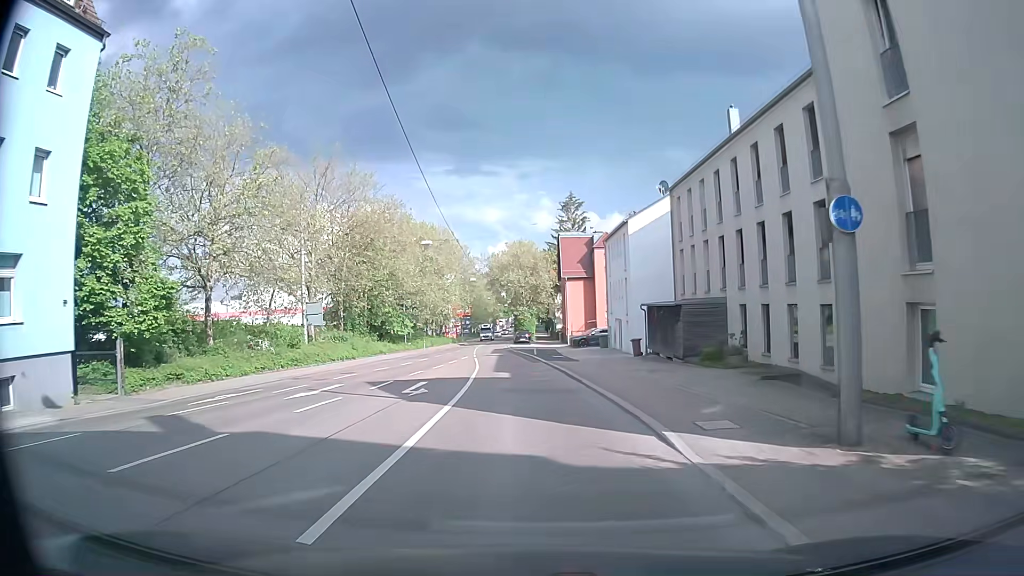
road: secondary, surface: asphalt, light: Day
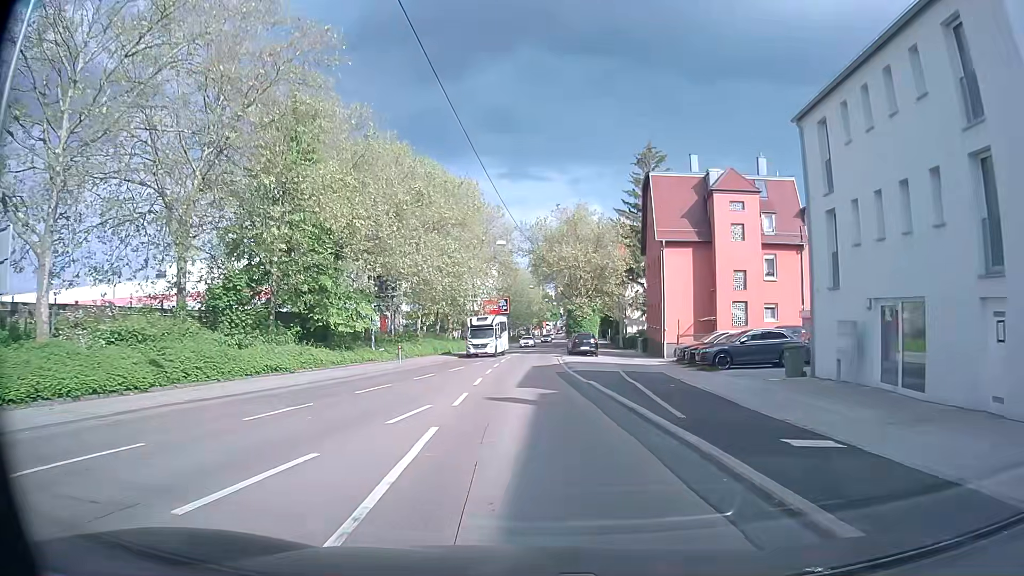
(-1.4, +31.6) m; -5°
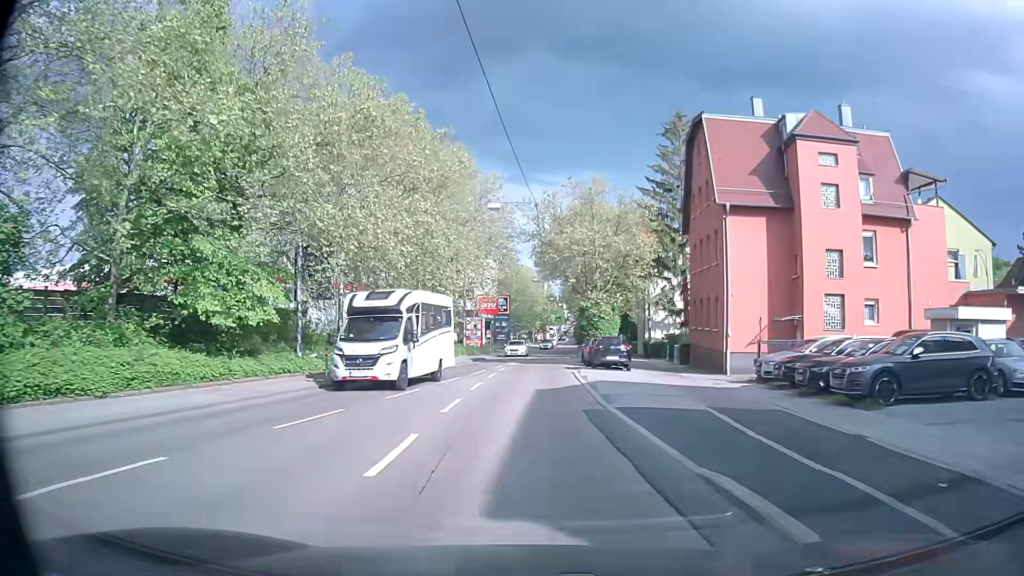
(+0.1, +13.1) m; +1°
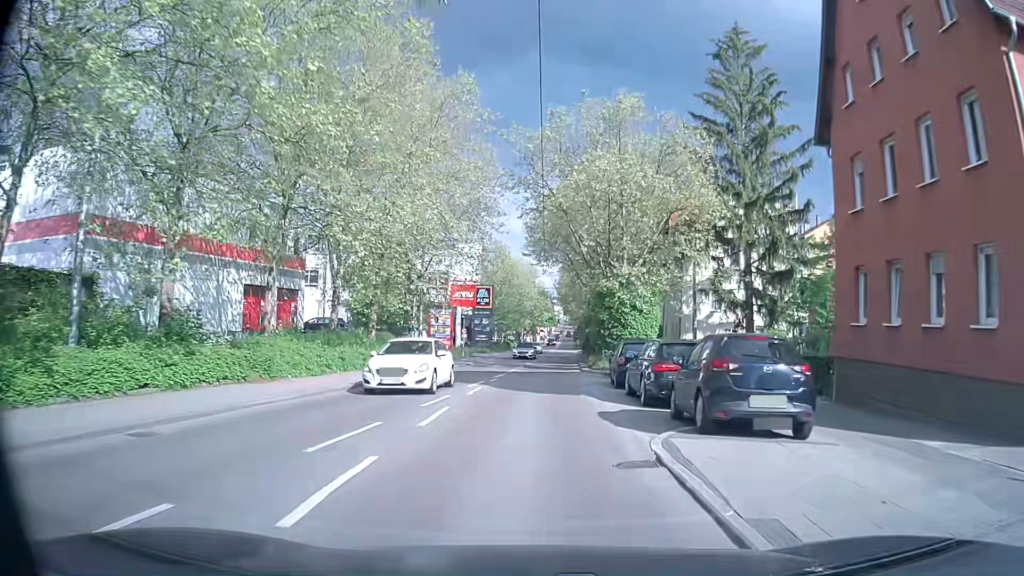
(-0.1, +19.9) m; 0°
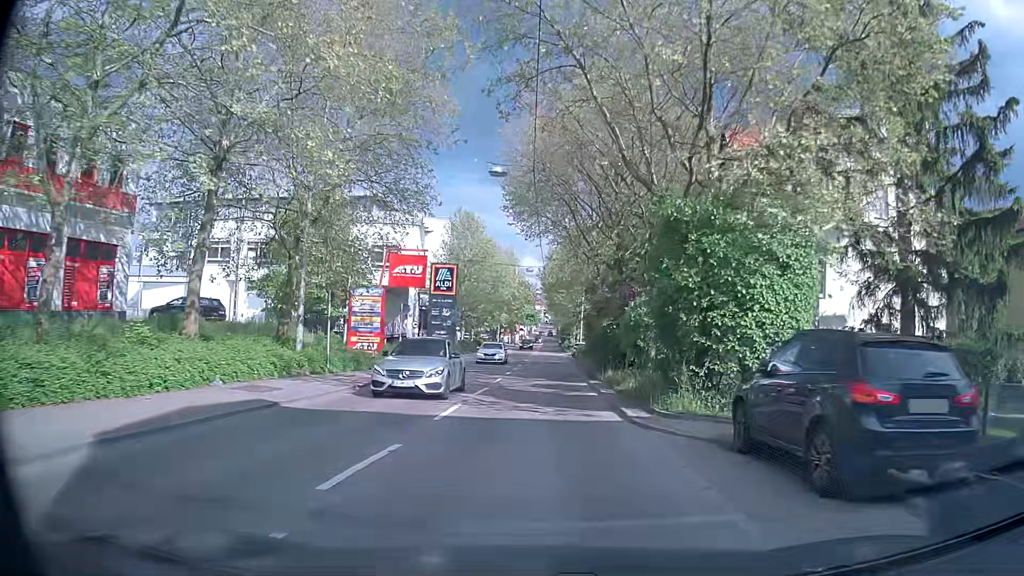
(+0.3, +19.8) m; +2°
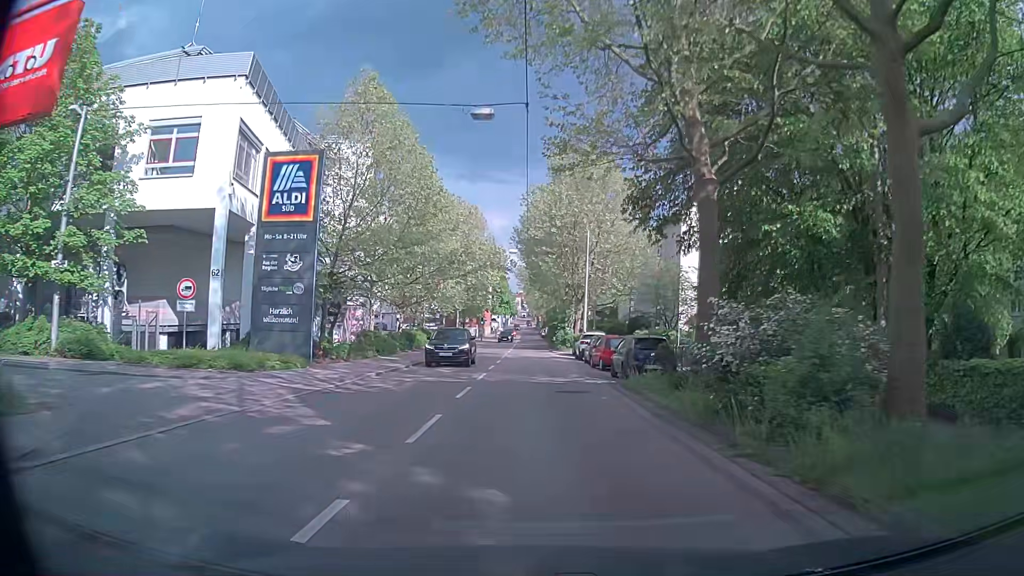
(+0.4, +33.3) m; +2°
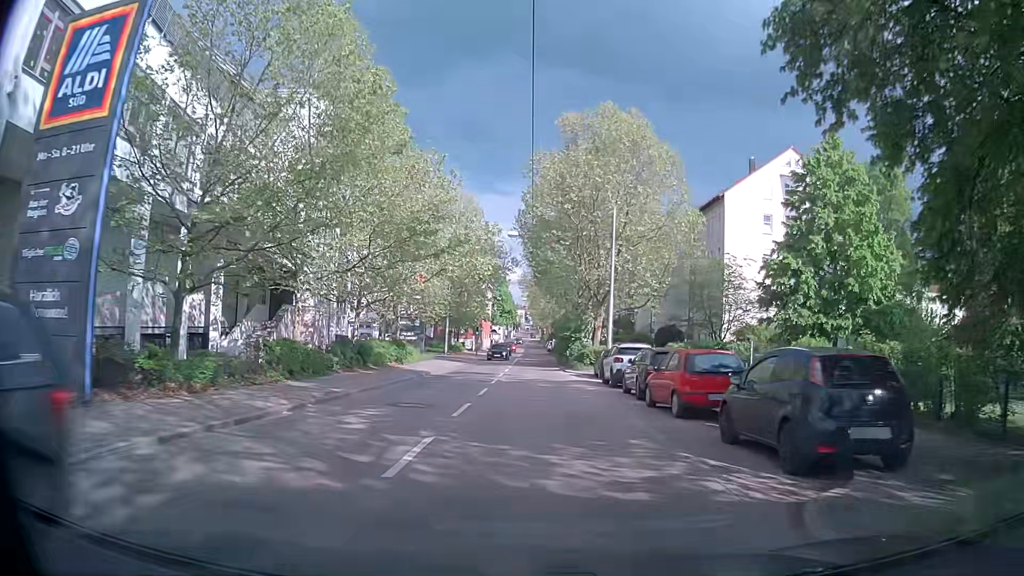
(0.0, +13.4) m; -1°
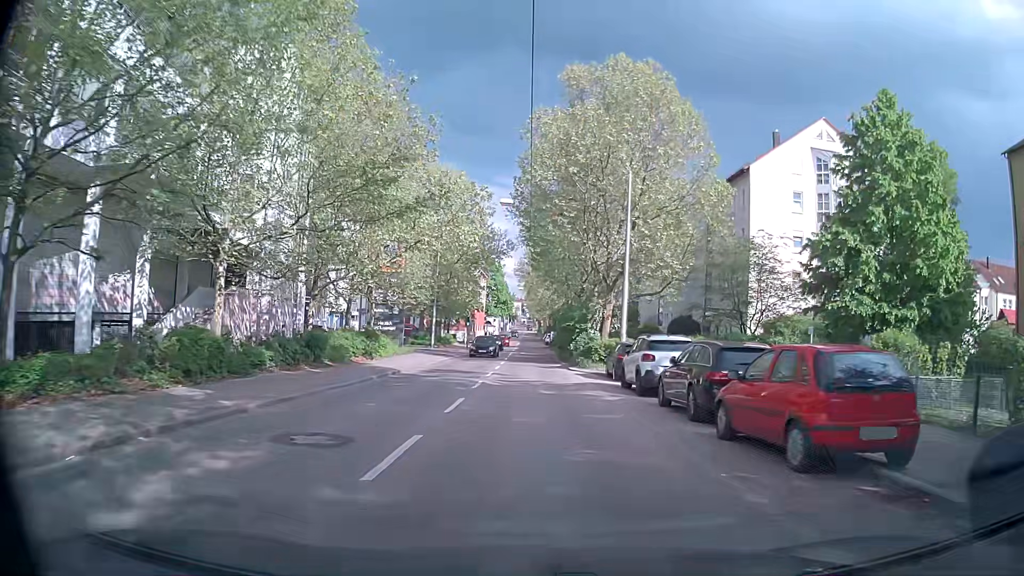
(+0.1, +6.7) m; +1°
(0, +10) (0, +20) (0, +30) (0, +40) (0, +50) (0, +60) (0, +70) (0, +80) (-1, +90) (-1, +100) m
